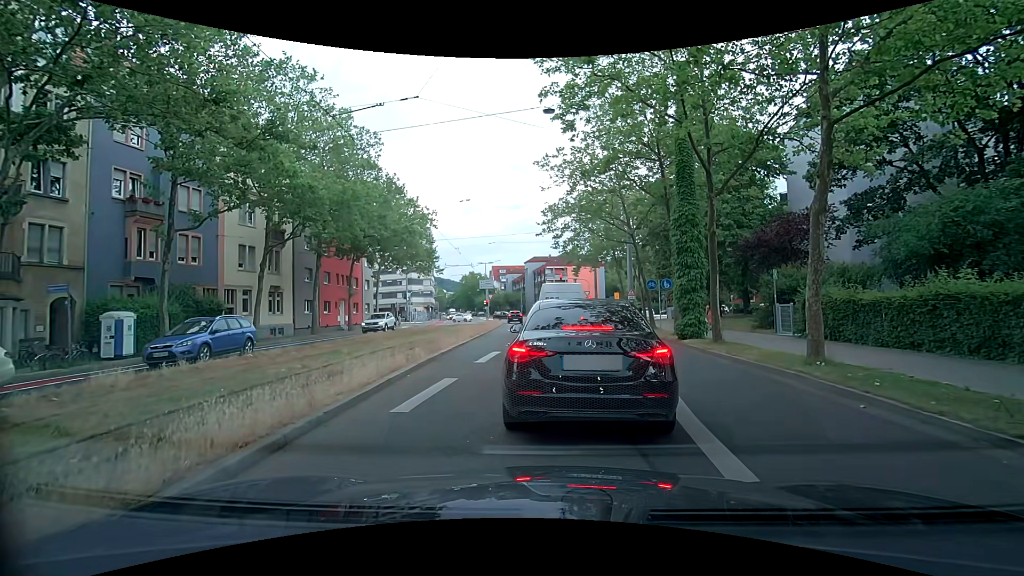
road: secondary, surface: asphalt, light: Day
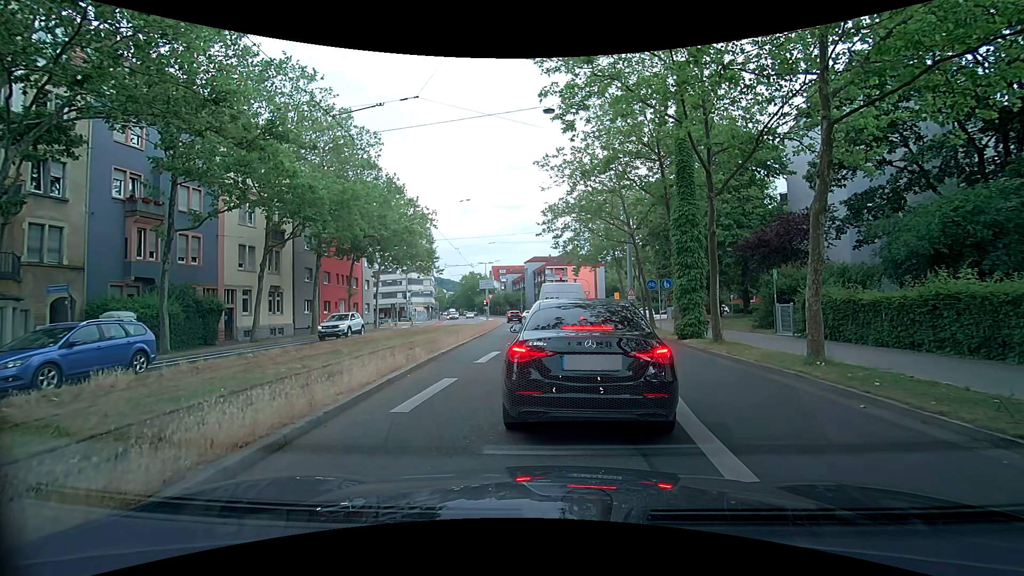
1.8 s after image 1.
(0.0, 0.0) m; 0°
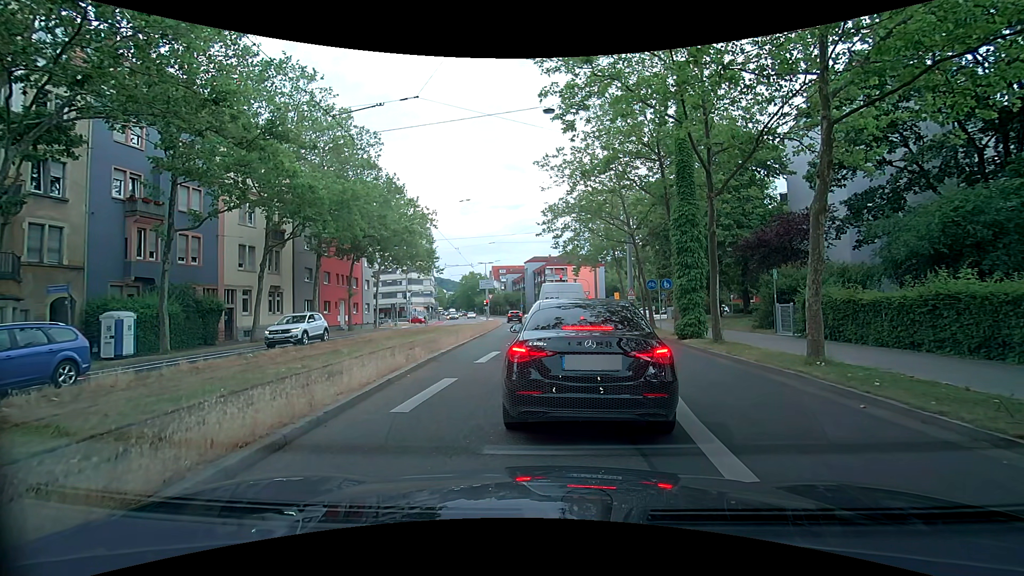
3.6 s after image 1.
(0.0, 0.0) m; 0°
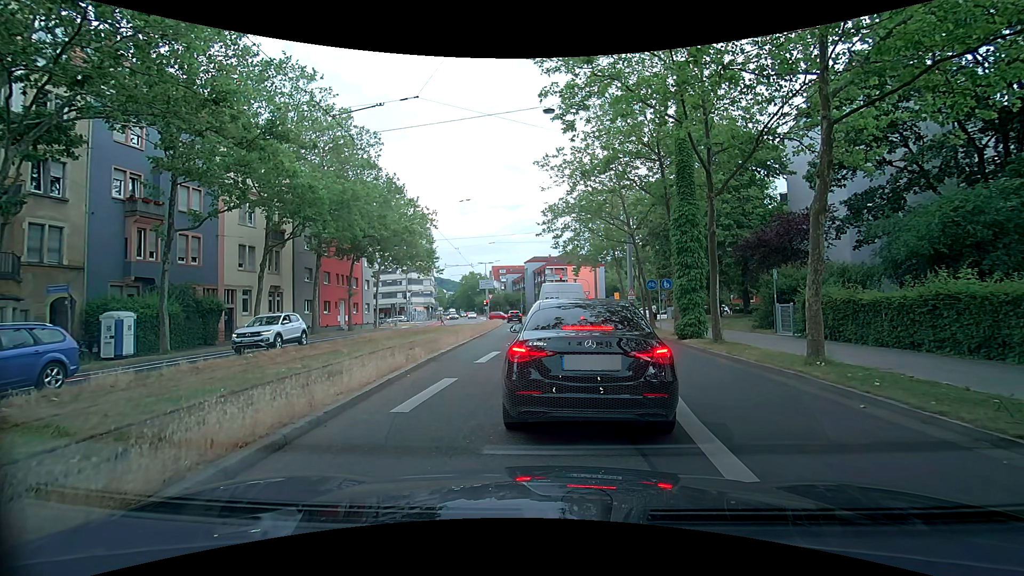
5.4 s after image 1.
(0.0, 0.0) m; 0°
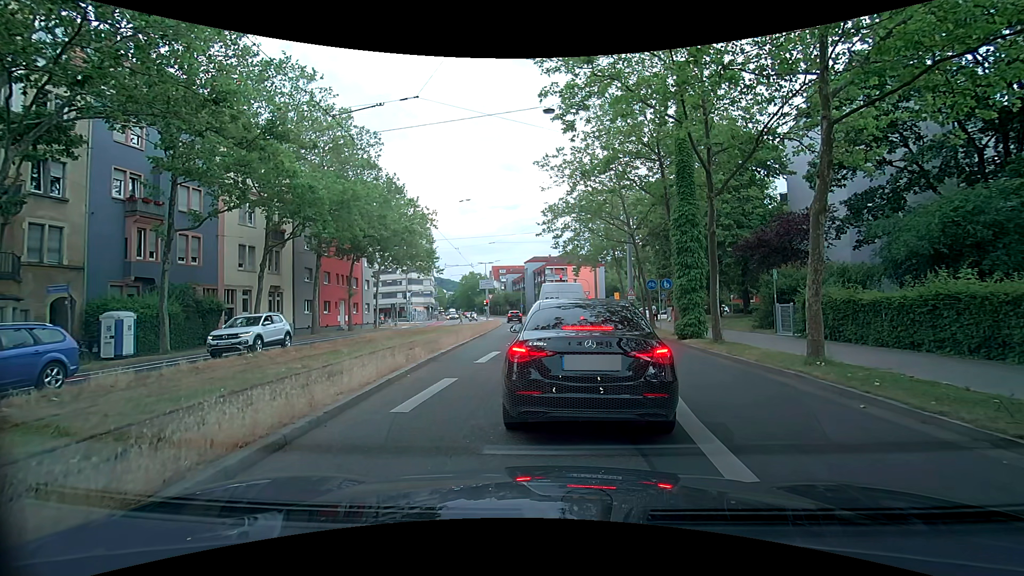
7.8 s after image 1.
(0.0, 0.0) m; 0°
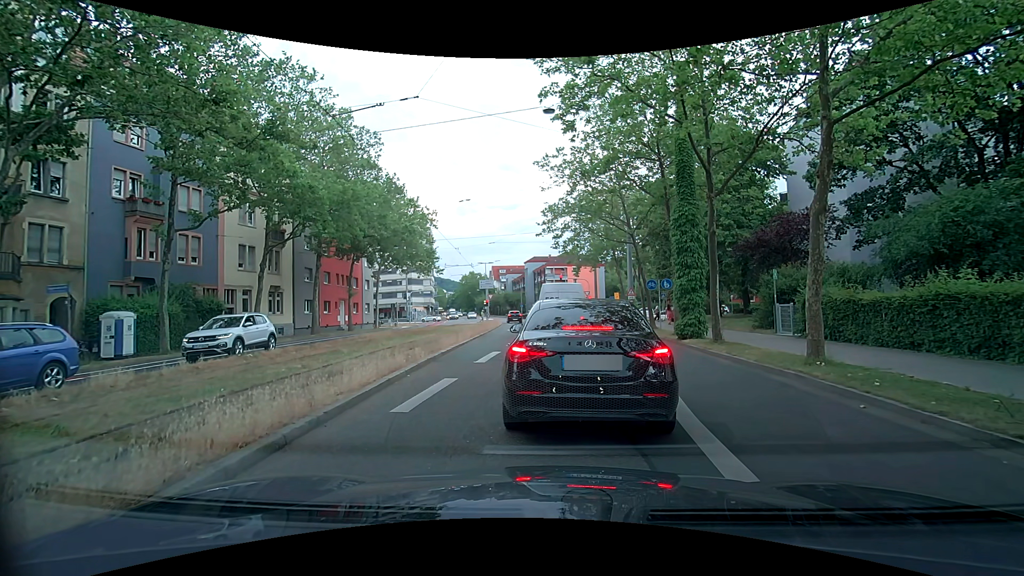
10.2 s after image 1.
(0.0, 0.0) m; 0°
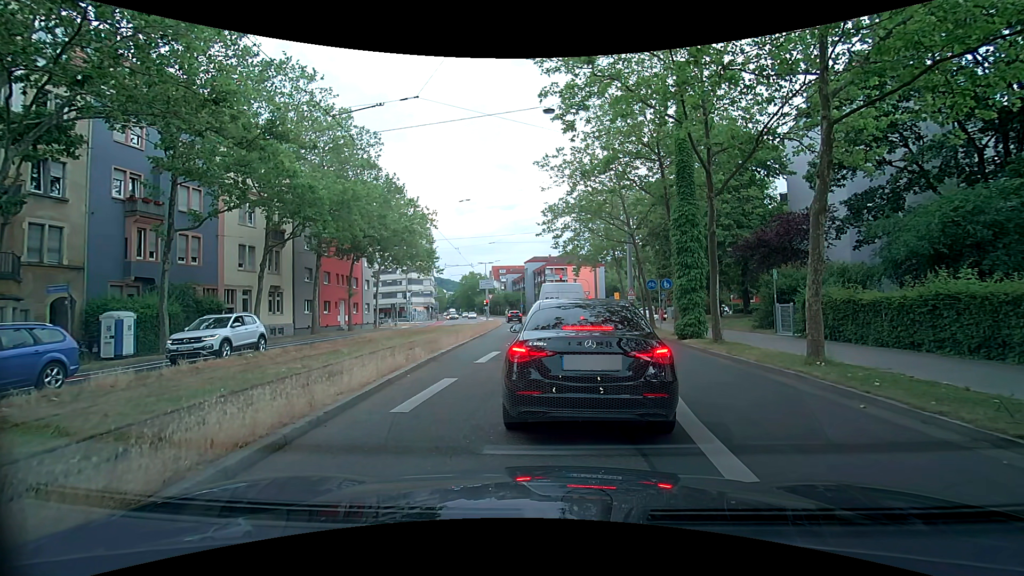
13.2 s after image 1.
(0.0, 0.0) m; 0°
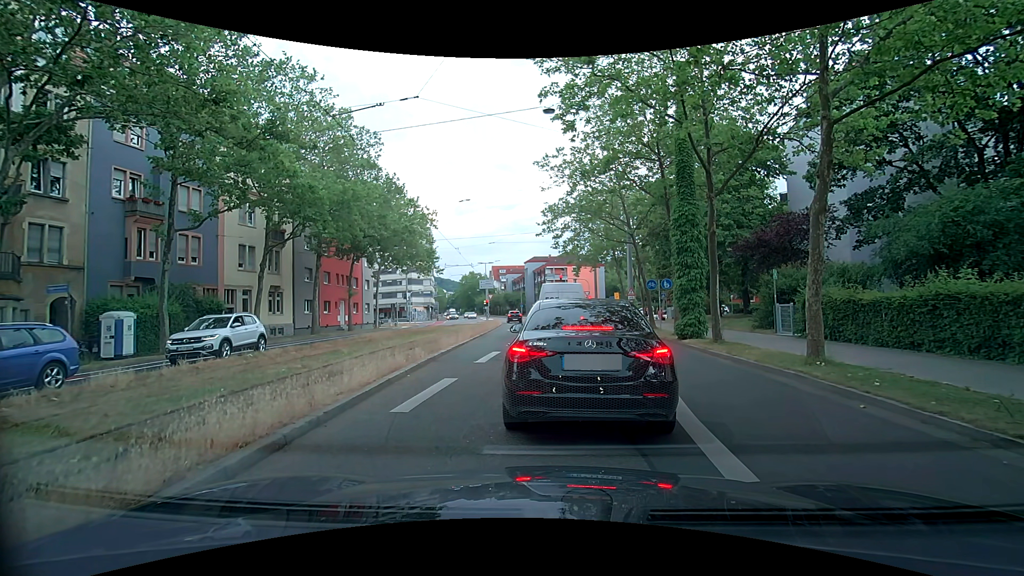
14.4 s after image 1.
(0.0, 0.0) m; 0°
